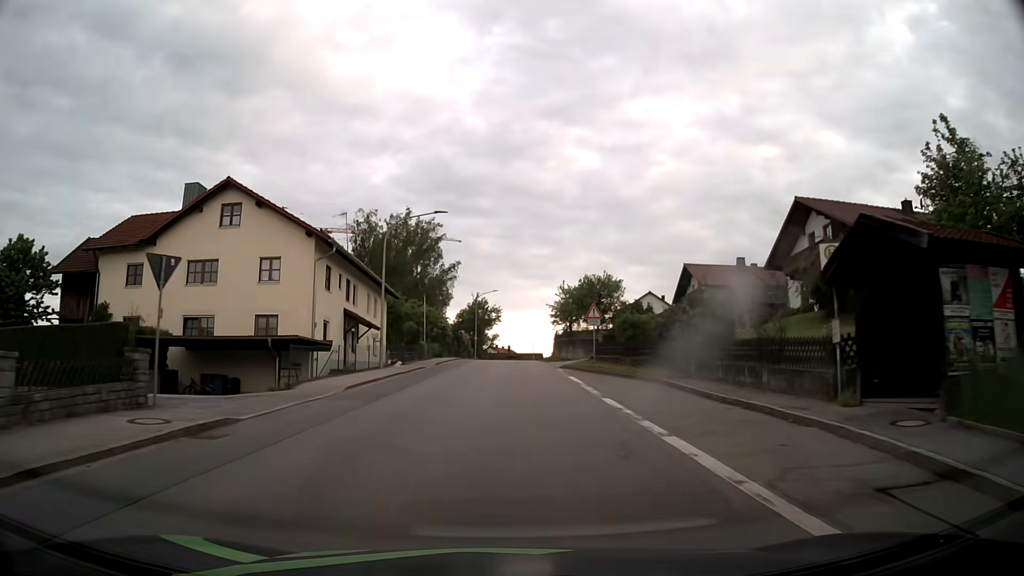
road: tertiary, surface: asphalt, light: Day
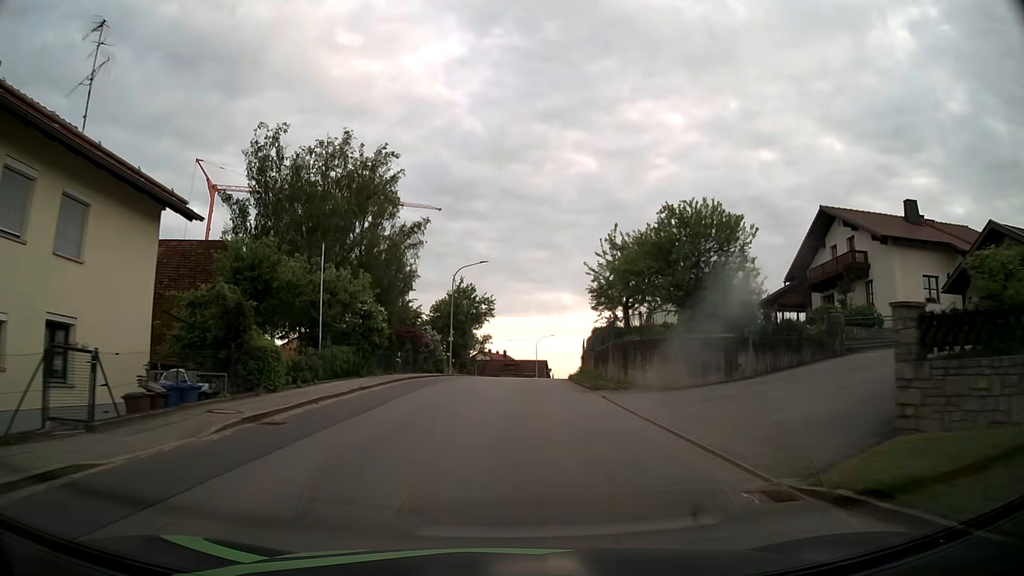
(-0.2, +30.6) m; 0°
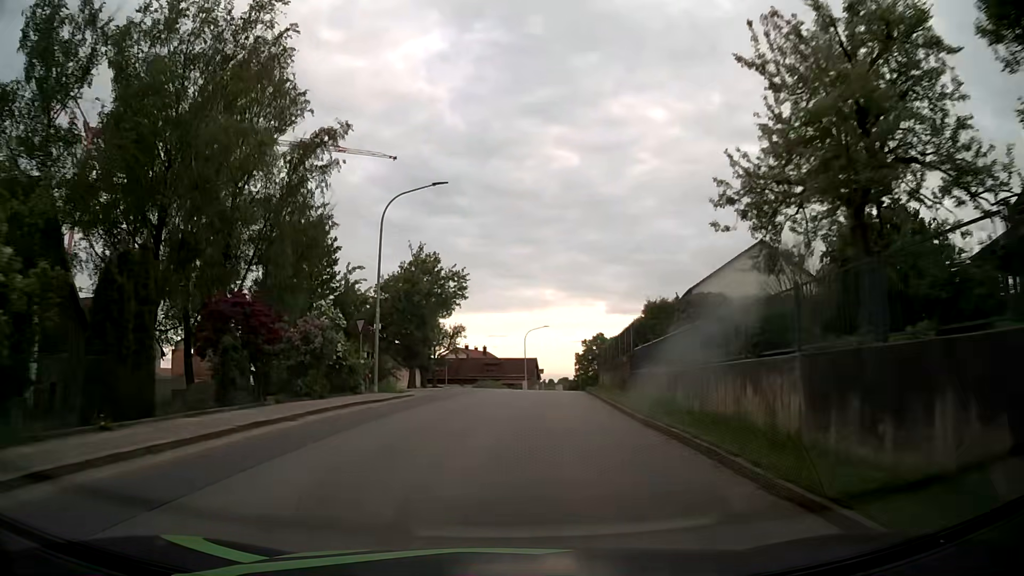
(+0.2, +22.9) m; +1°
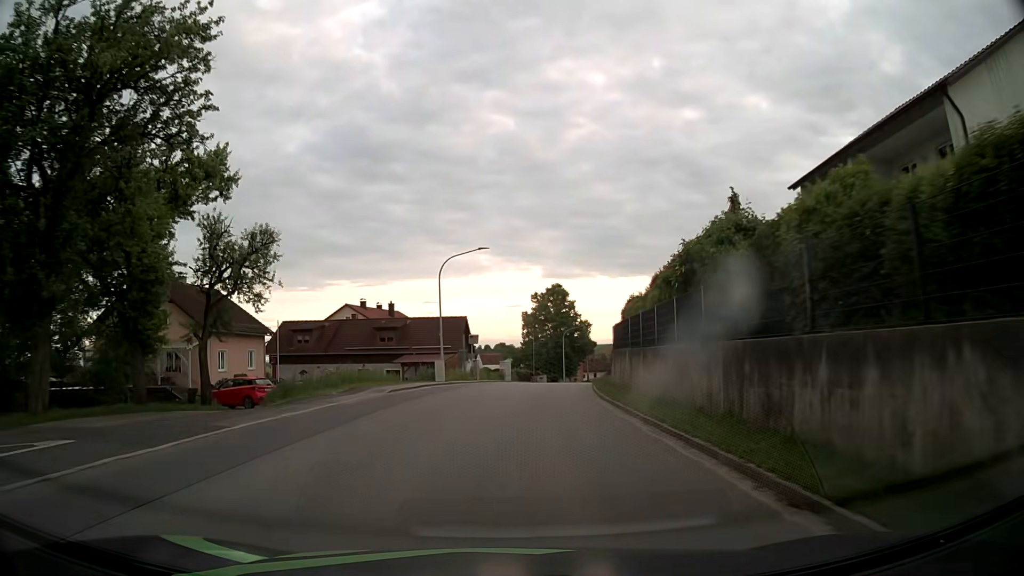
(+2.1, +38.7) m; +6°
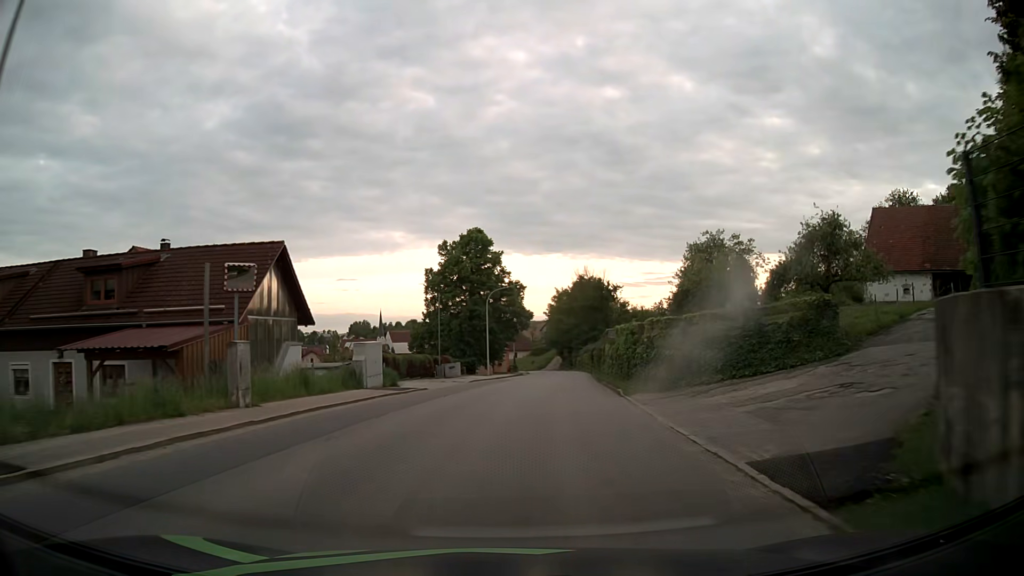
(+1.5, +31.5) m; +7°
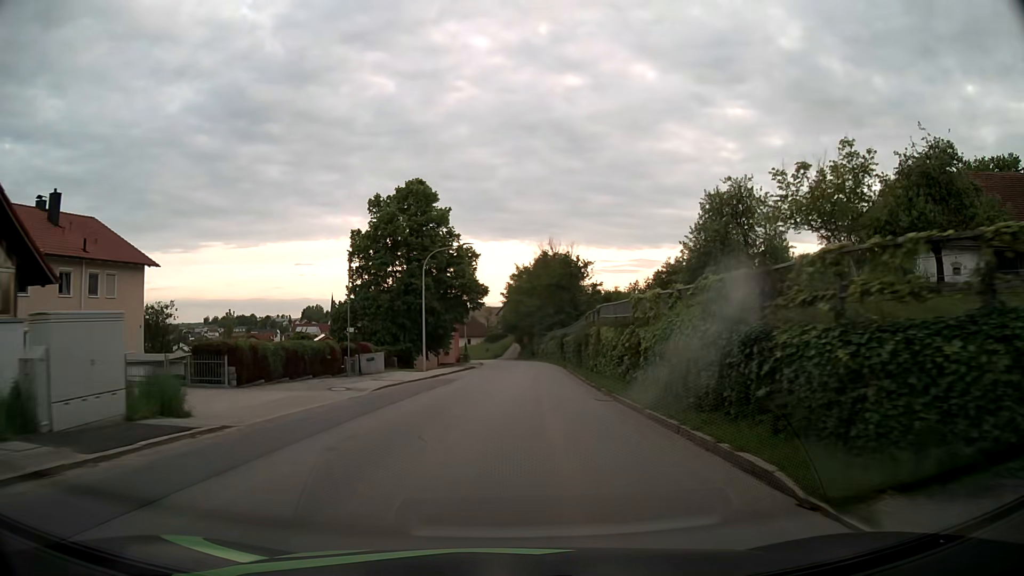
(+0.5, +15.8) m; +4°
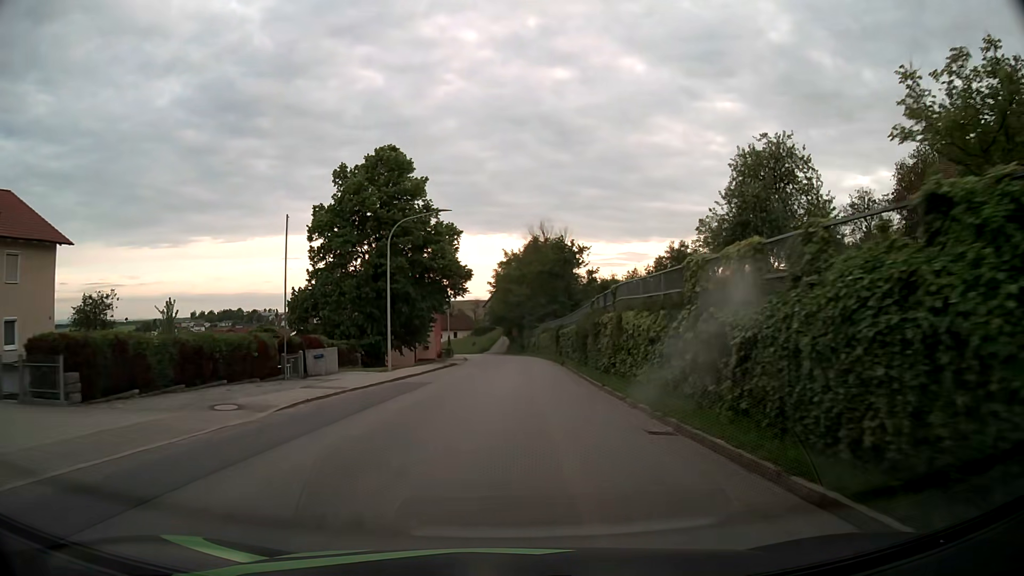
(+0.1, +8.0) m; +1°
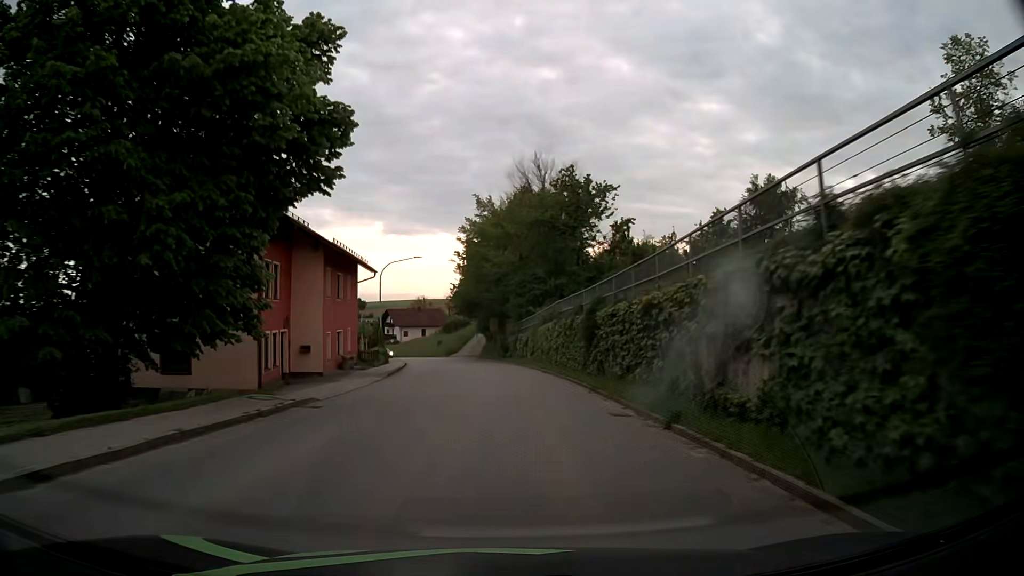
(+0.6, +31.6) m; +2°
(0, +10) (0, +20) (0, +30) (-1, +40) (-2, +50) (-4, +60) (-6, +70) (-9, +79) (-12, +89) (-15, +98) m
